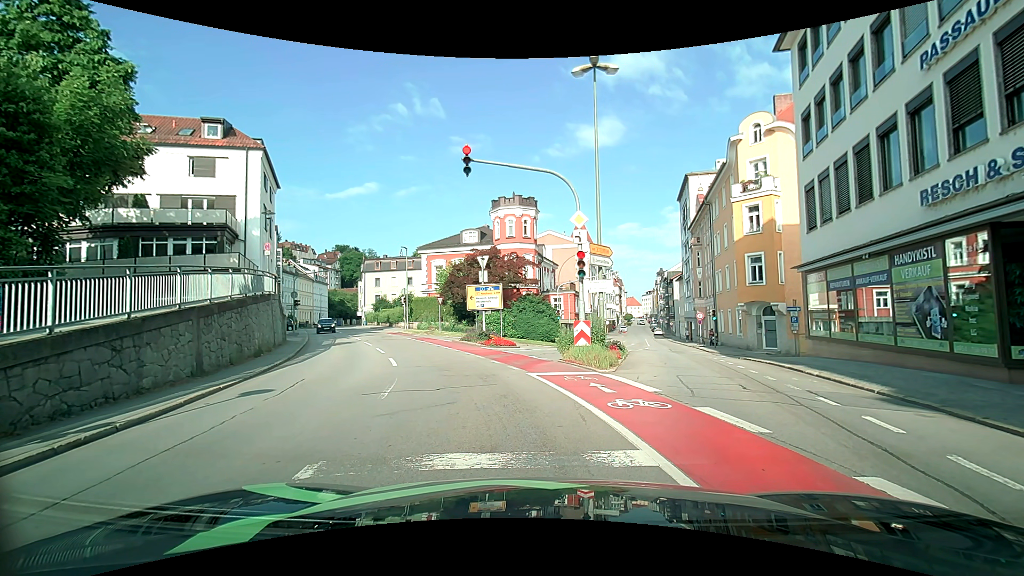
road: tertiary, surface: asphalt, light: Day
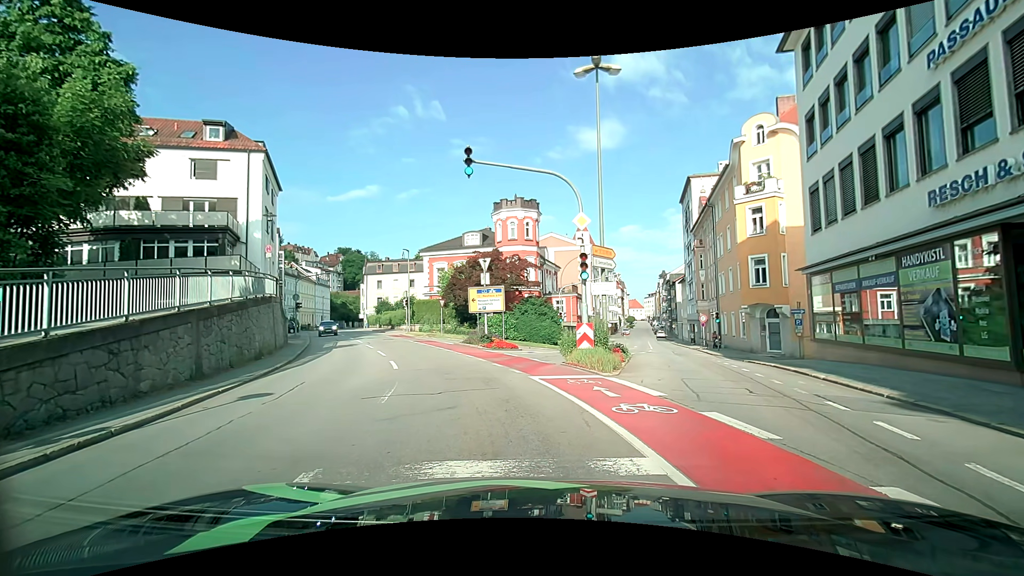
(0.0, +0.1) m; 0°
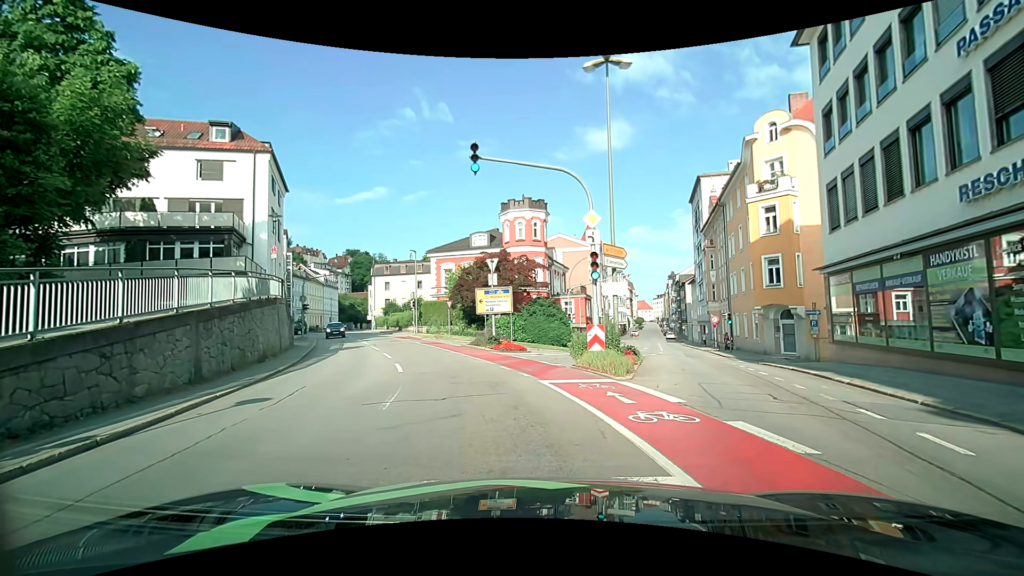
(0.0, +0.5) m; 0°
